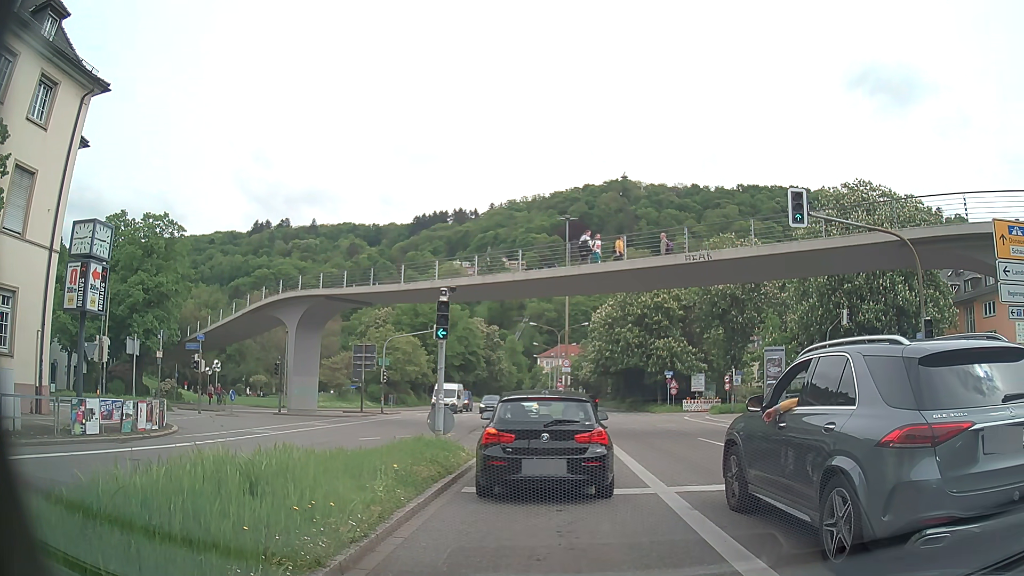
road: primary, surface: asphalt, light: Day
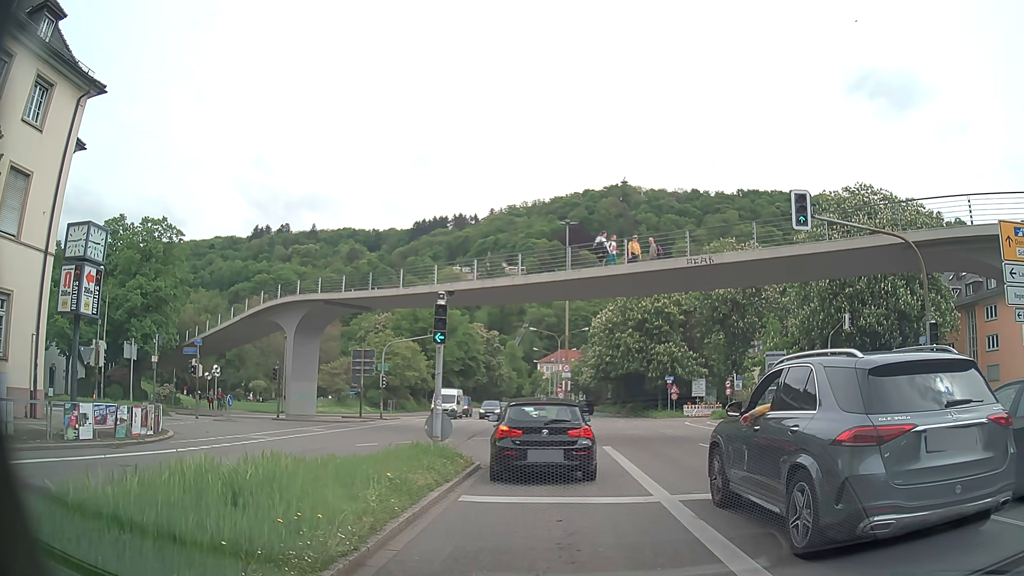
(0.0, +0.4) m; 0°
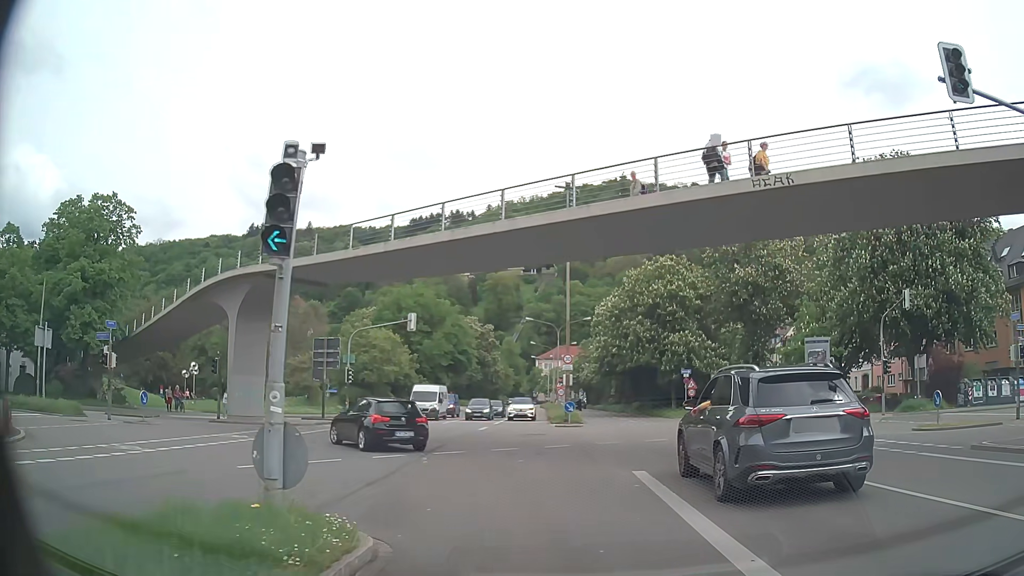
(0.0, +8.6) m; 0°
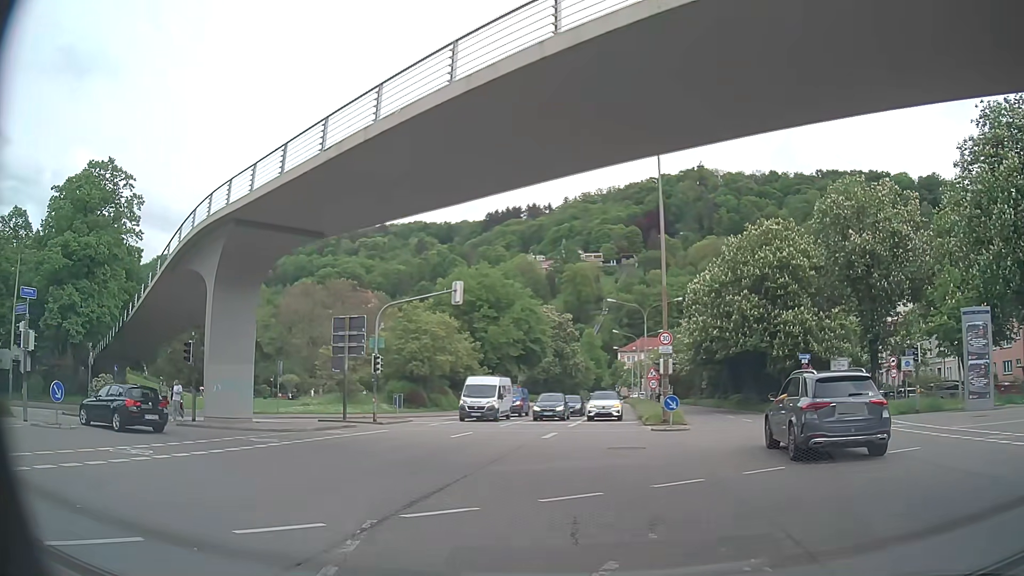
(-0.2, +10.1) m; -6°
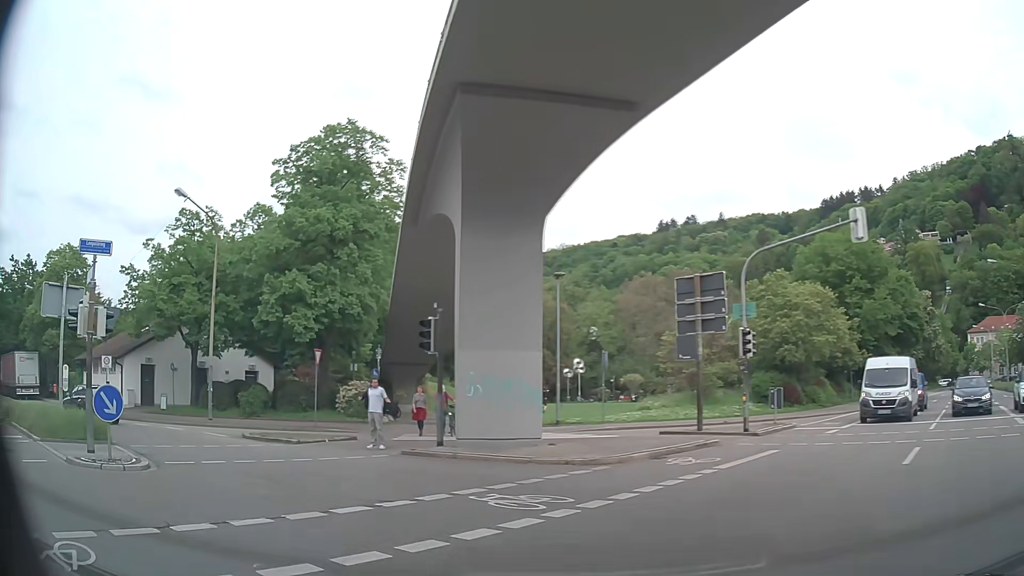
(-2.6, +10.7) m; -29°
(-3, +9) (-10, +17) (-18, +22) (-27, +26) (-36, +31) (-44, +36) (-53, +41) (-62, +46) (-70, +51) (-79, +57) m
